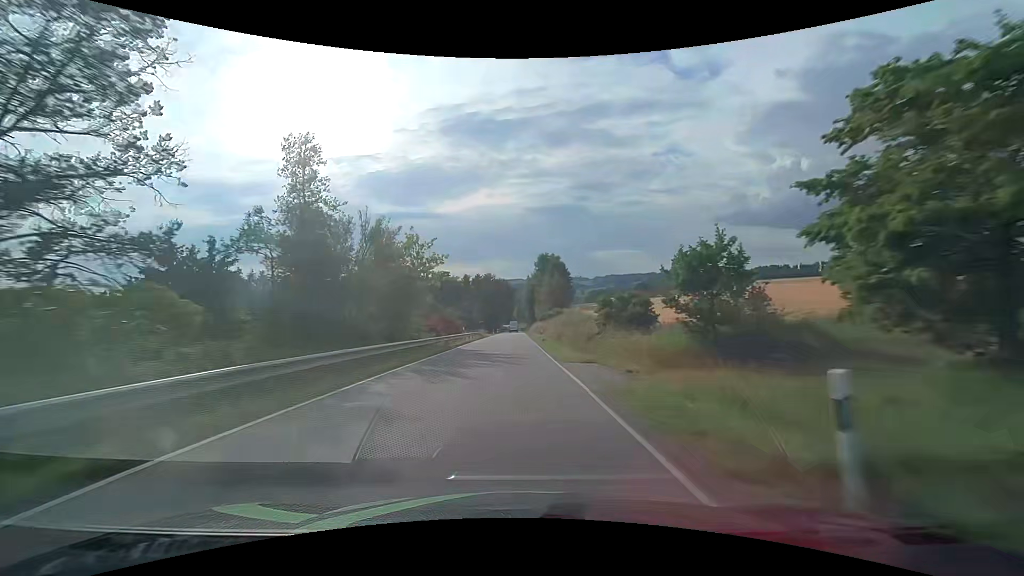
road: tertiary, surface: asphalt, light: Day
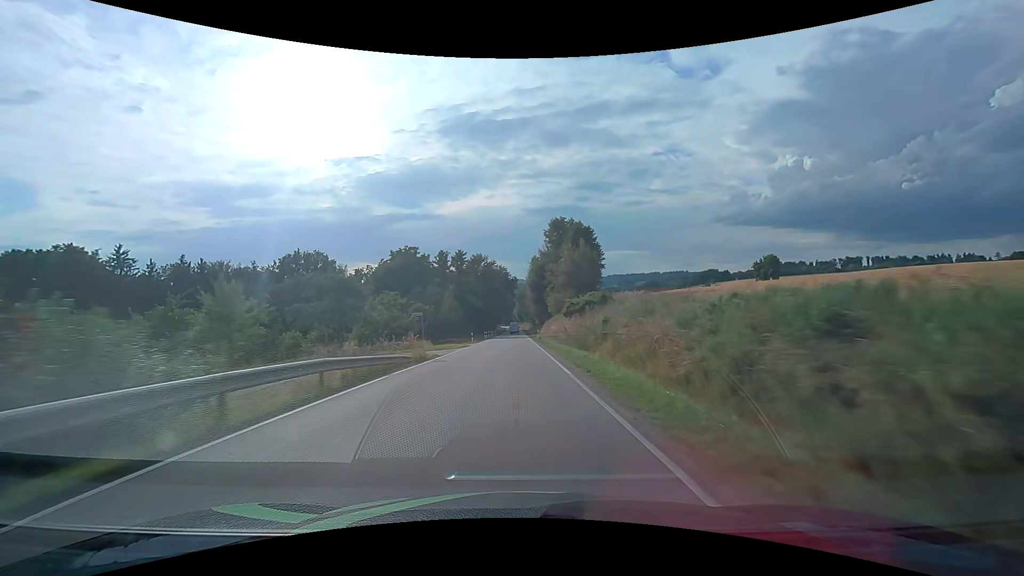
(-0.1, +48.7) m; 0°
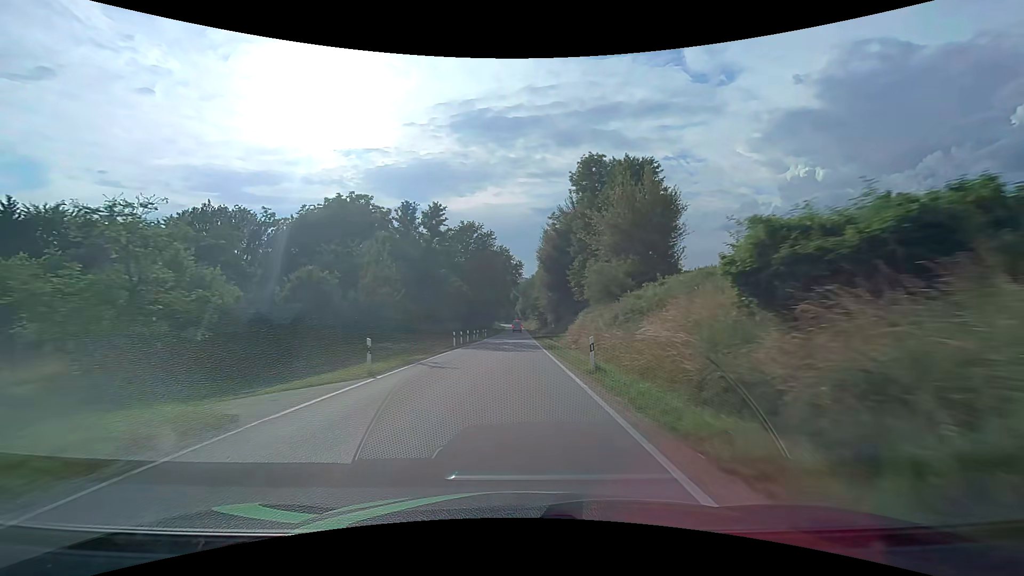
(-0.1, +36.3) m; 0°
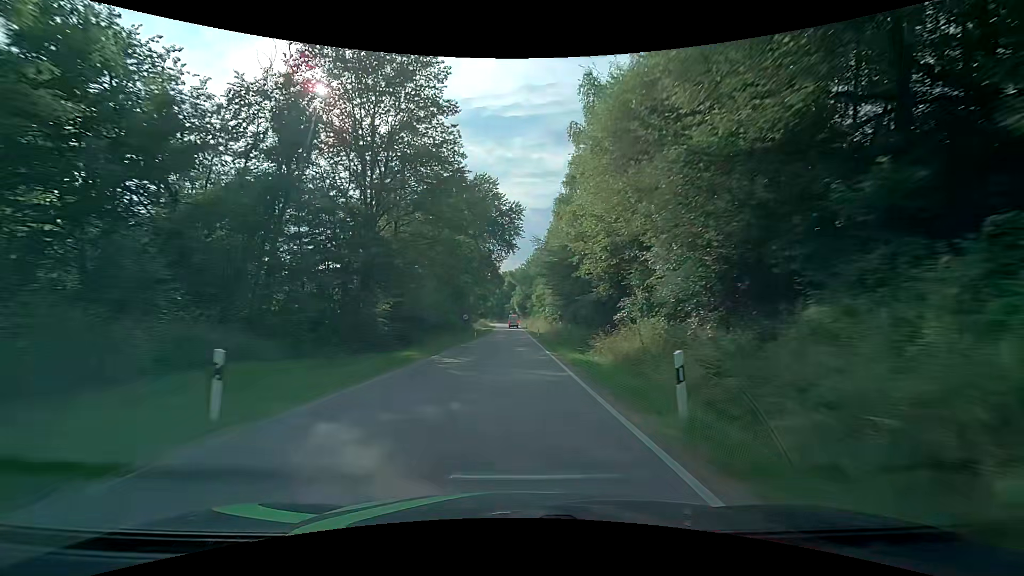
(+0.1, +59.2) m; 0°
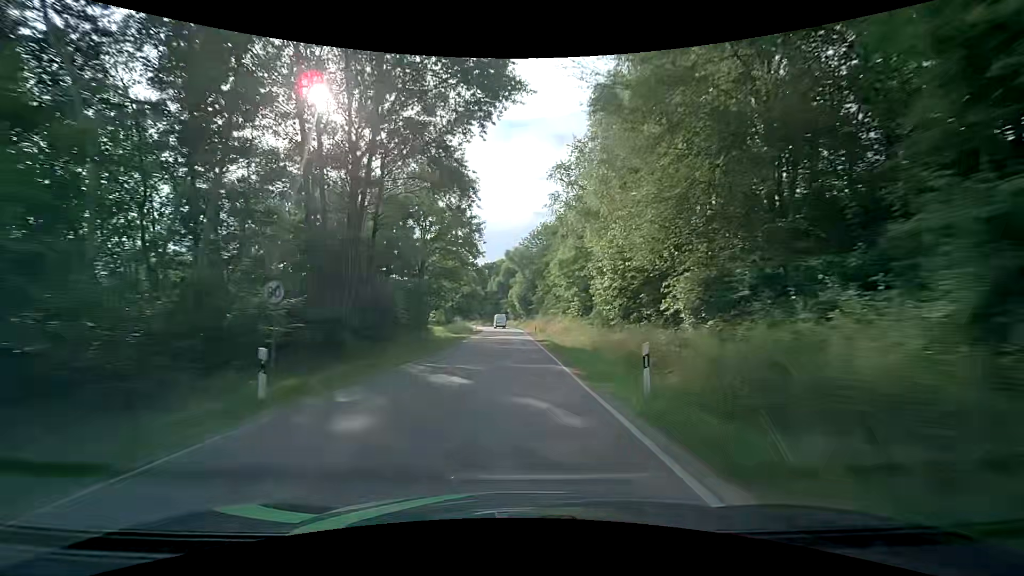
(+0.2, +46.0) m; 0°
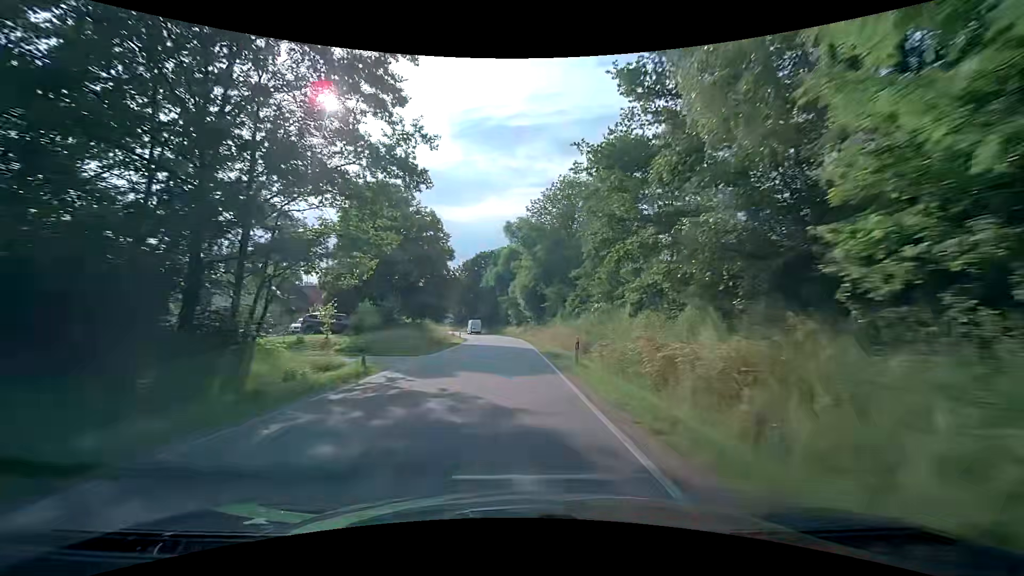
(-0.2, +33.6) m; 0°
(0, +10) (0, +20) (-1, +30) (-1, +40) (-1, +50) (-2, +60) (-3, +70) (-5, +80) (-7, +90) (-9, +99) m
